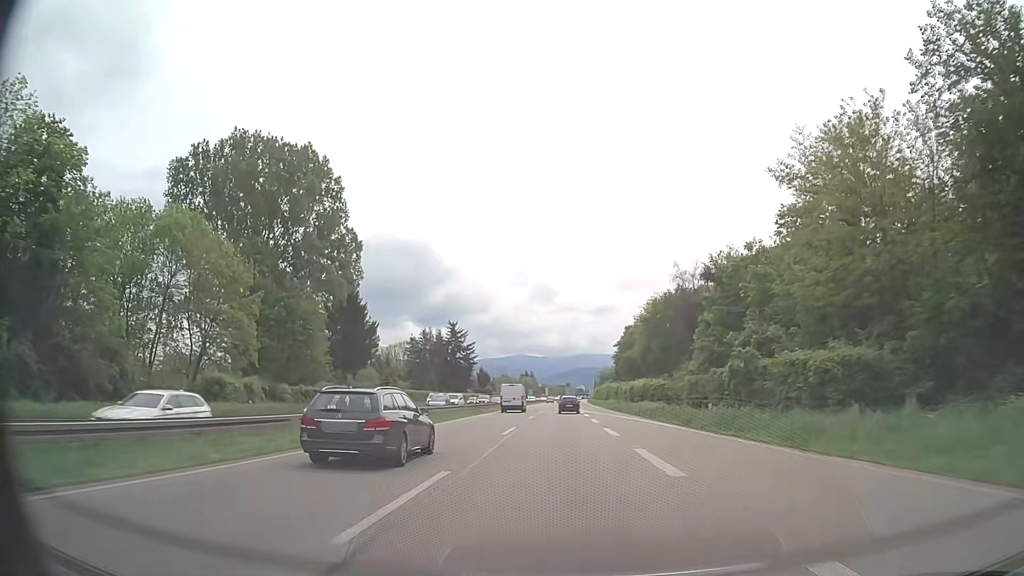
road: trunk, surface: asphalt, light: Day
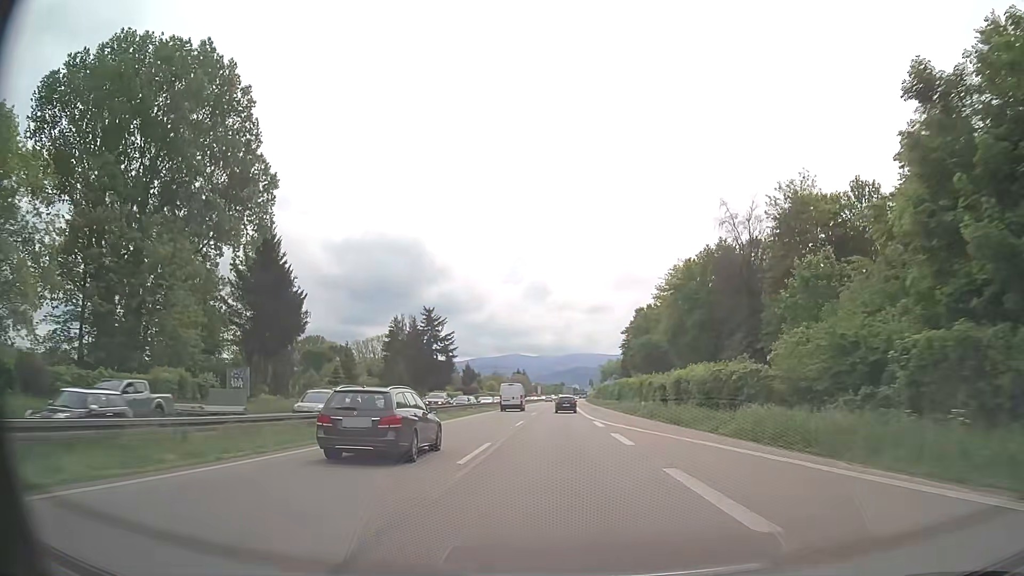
(0.0, +28.8) m; 0°
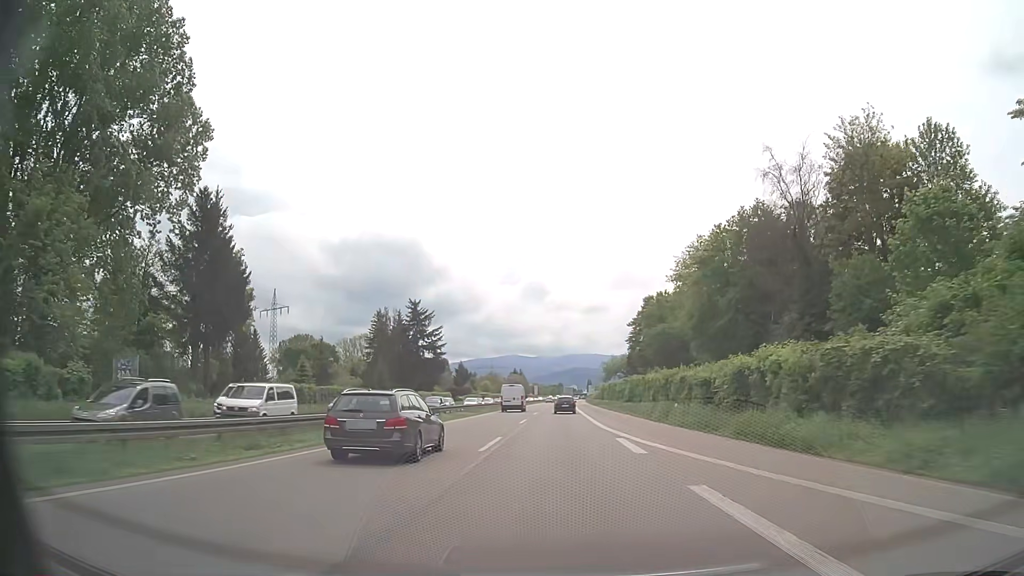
(0.0, +14.3) m; 0°
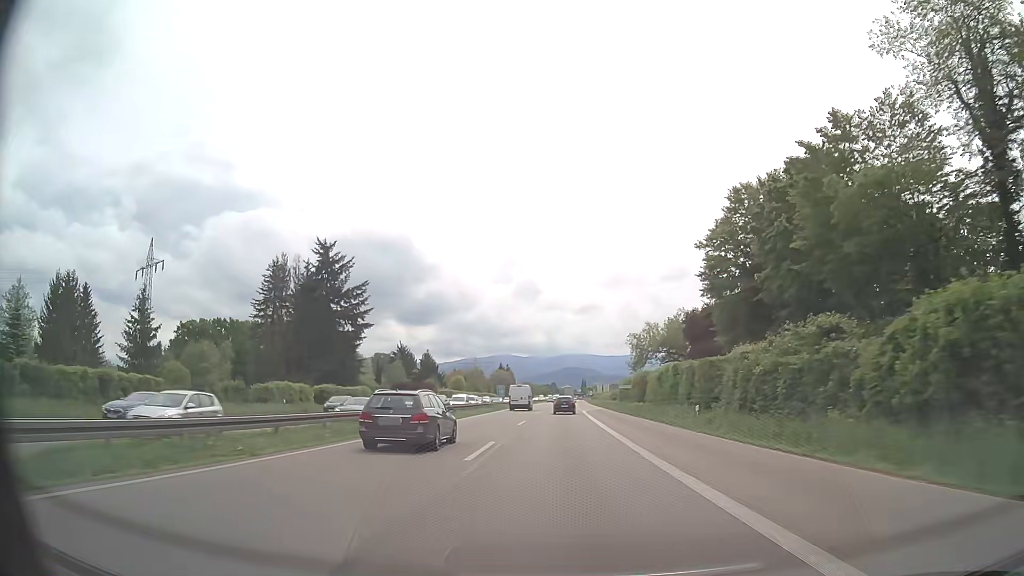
(+0.4, +56.7) m; +1°
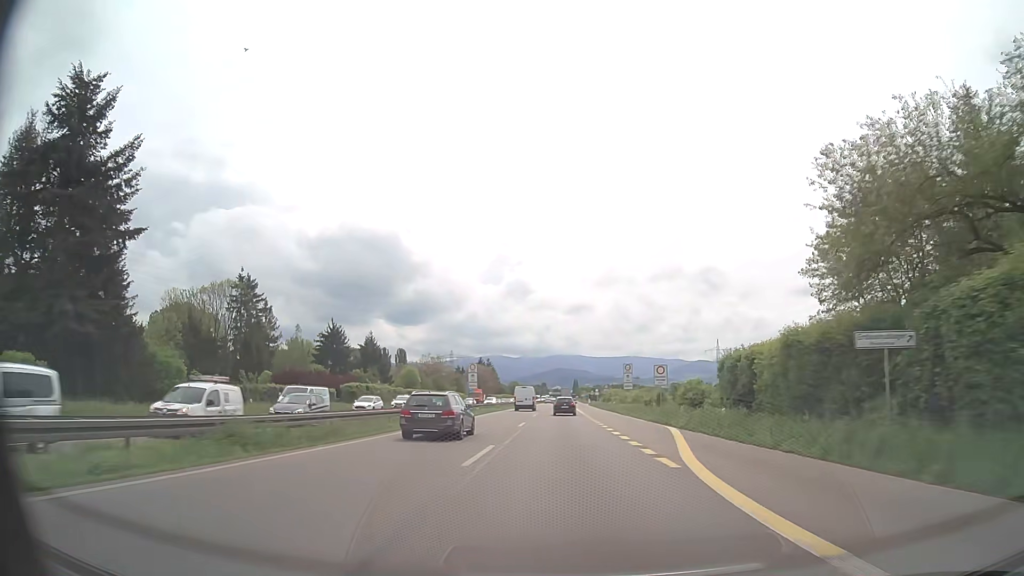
(+0.3, +55.5) m; +1°
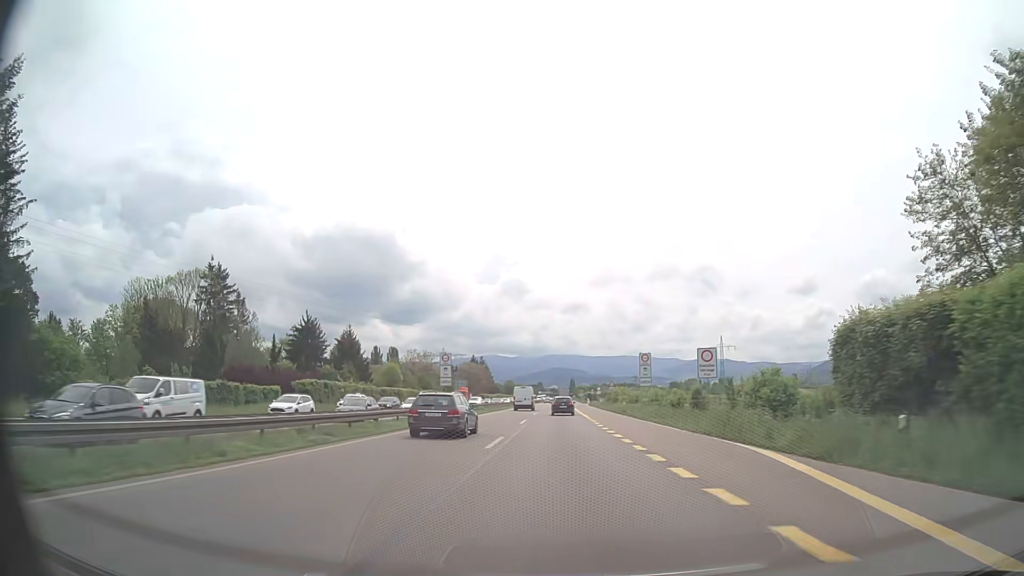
(0.0, +13.7) m; 0°
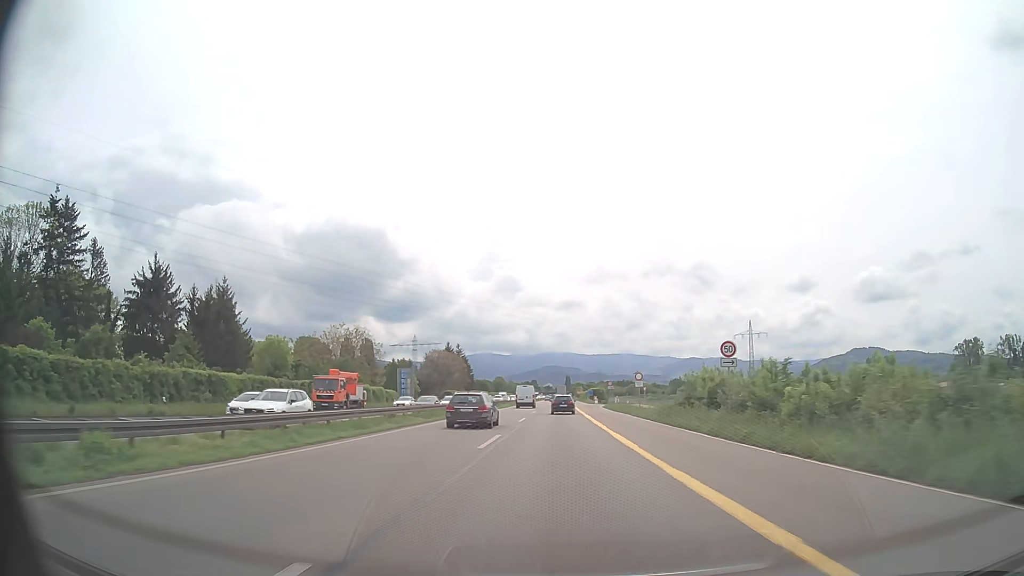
(+0.2, +53.8) m; 0°
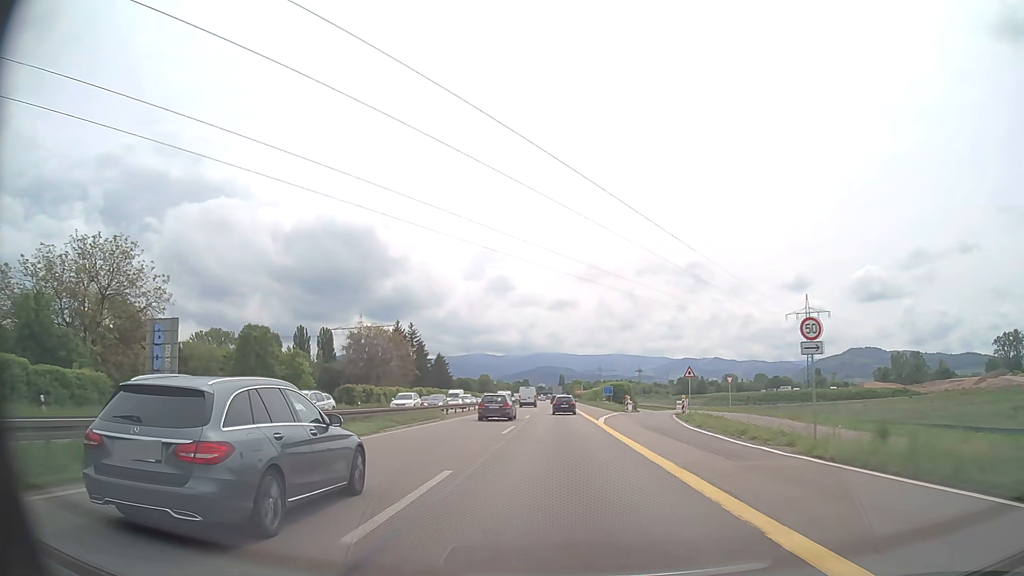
(+0.2, +65.4) m; +1°
(0, +10) (0, +20) (0, +30) (0, +40) (0, +50) (0, +60) (0, +70) (0, +80) (0, +90) (0, +100) m
